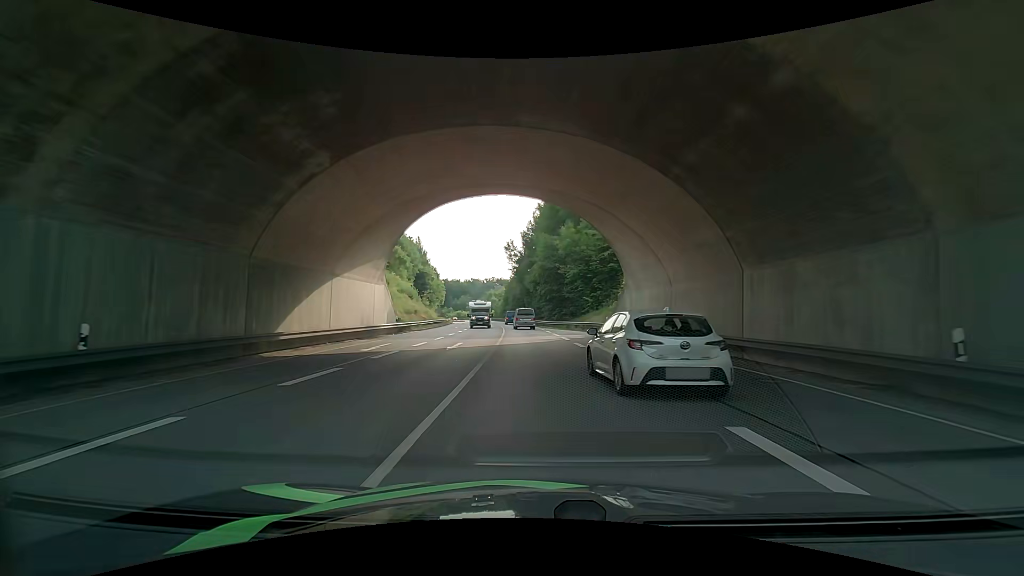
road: primary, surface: asphalt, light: Day
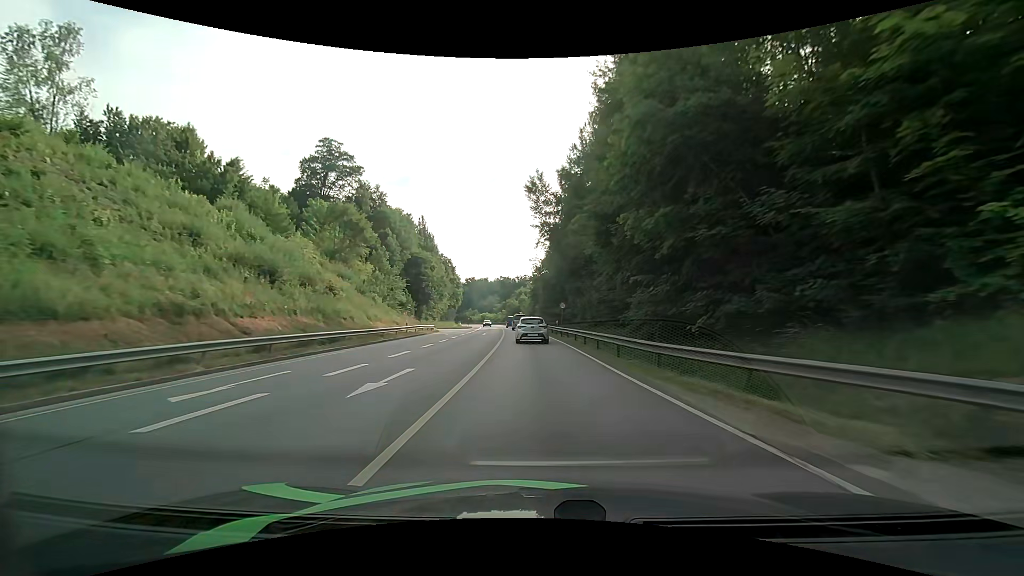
(-2.4, +46.0) m; -4°
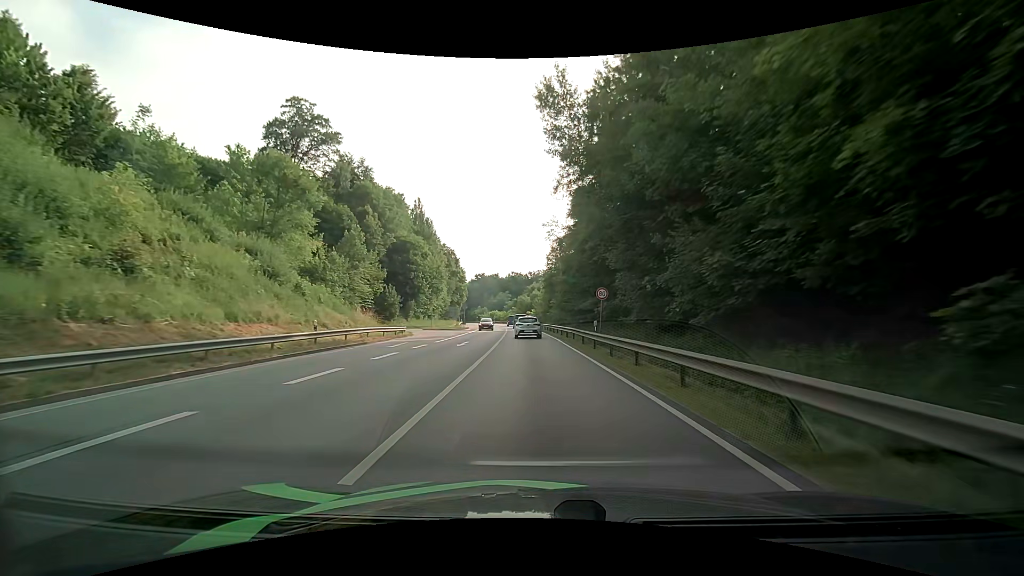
(-0.3, +20.2) m; -2°
(0, +10) (0, +20) (0, +30) (-1, +40) (-1, +50) (-2, +60) (-2, +70) (-3, +80) (-4, +90) (-5, +100) m
